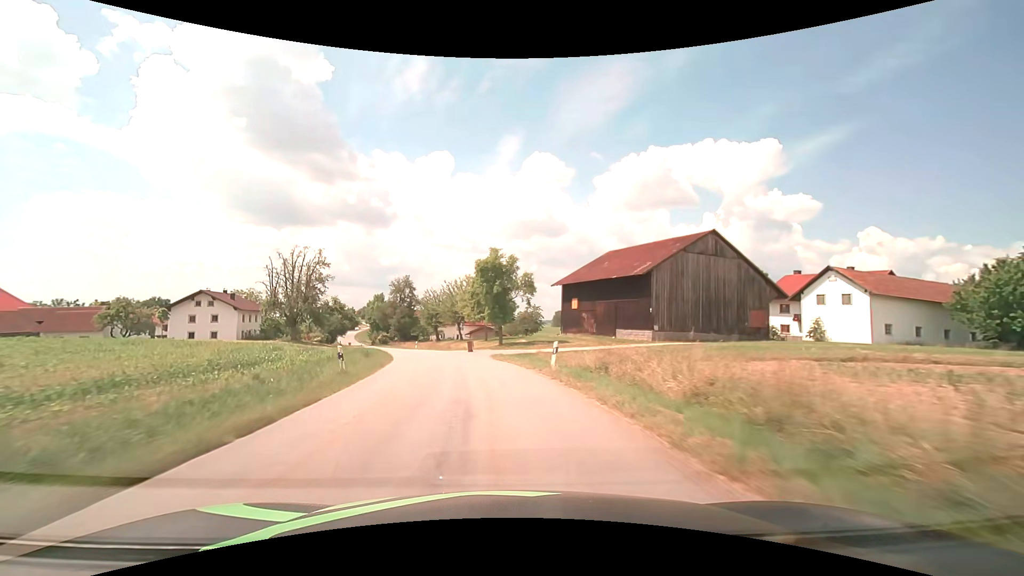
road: tertiary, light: Day
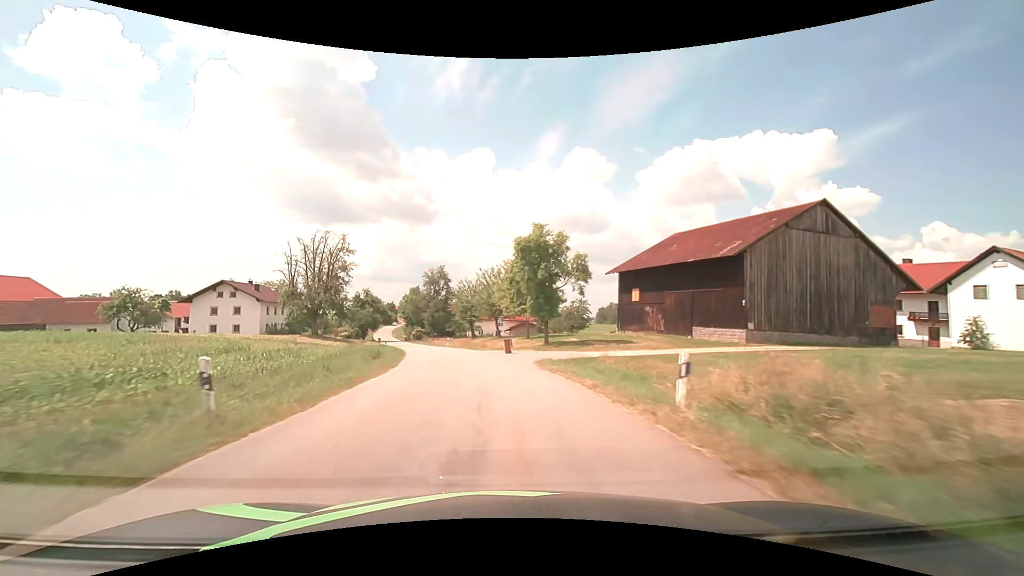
(-0.3, +9.4) m; -4°
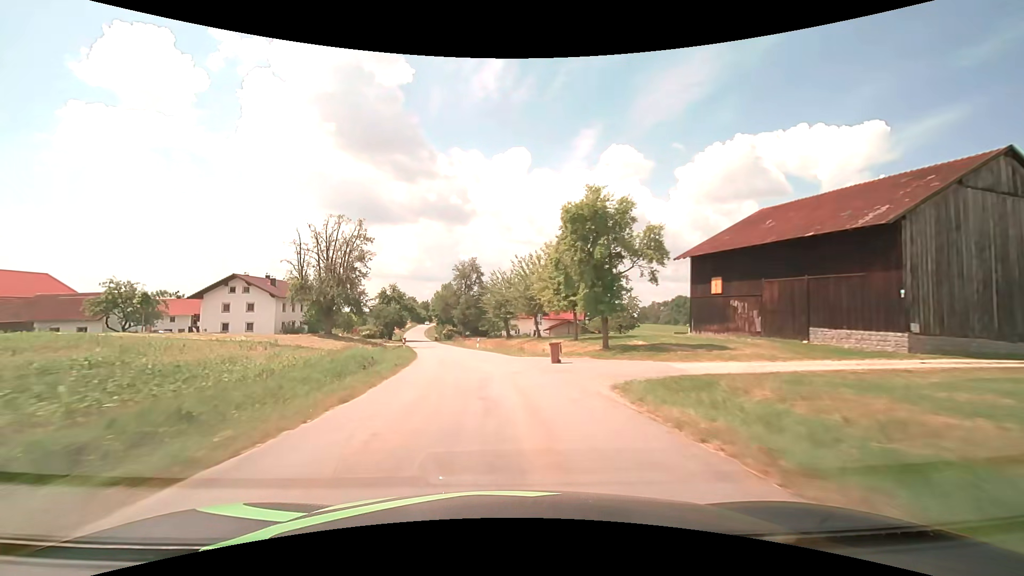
(-0.5, +9.8) m; -5°
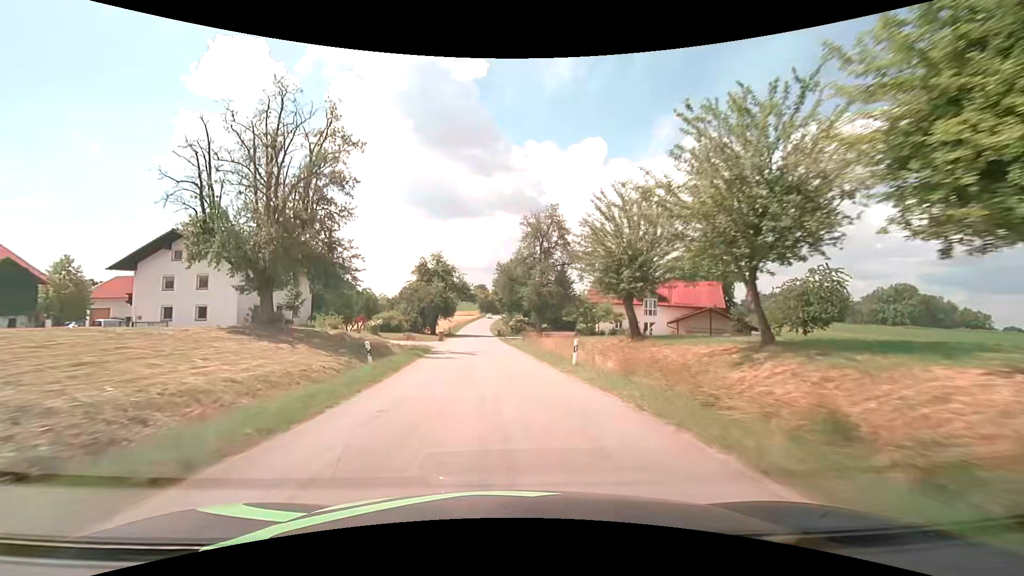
(-2.2, +30.8) m; -9°
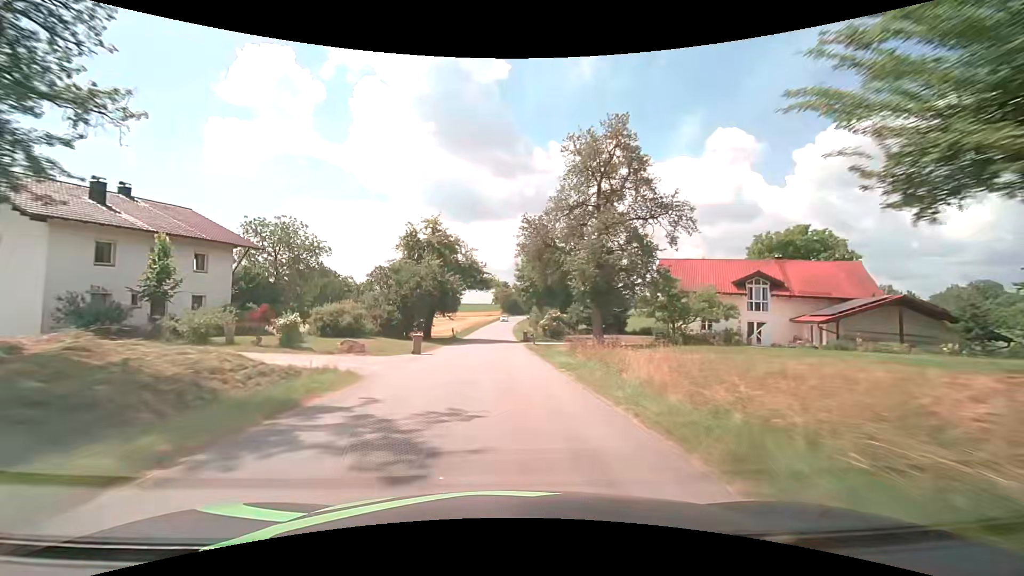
(-0.4, +21.5) m; -3°
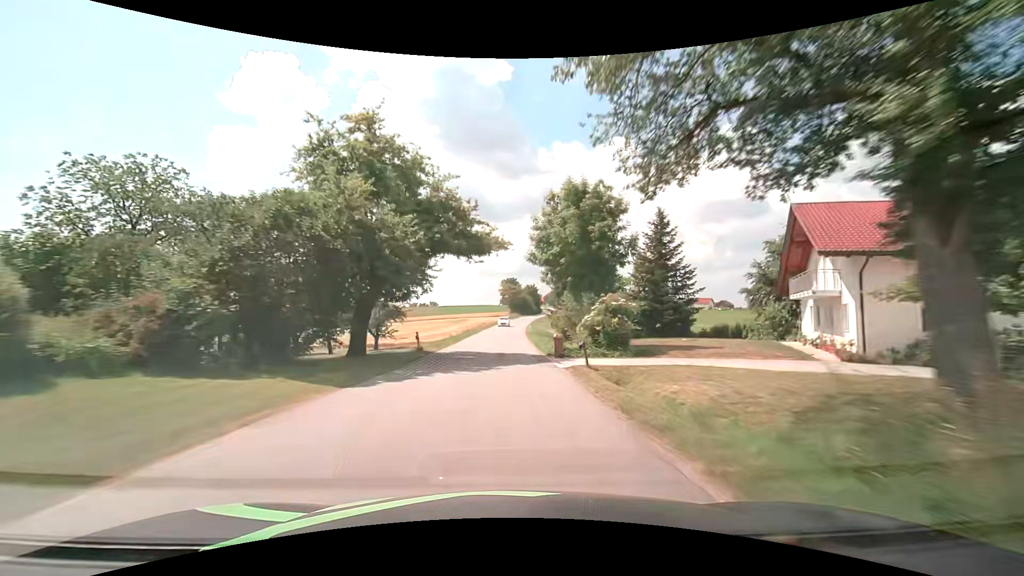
(-0.1, +22.0) m; 0°
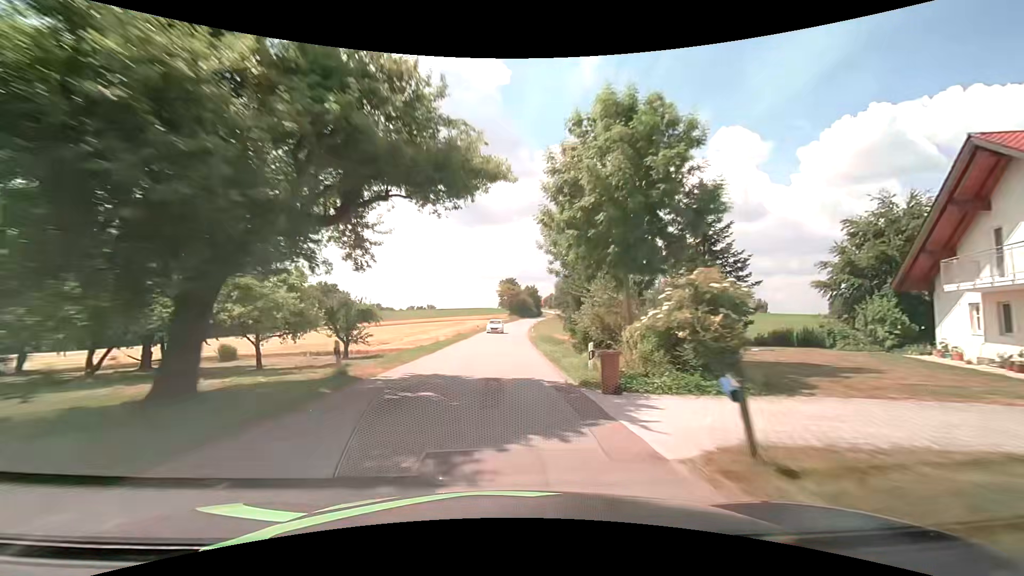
(-0.1, +11.2) m; 0°
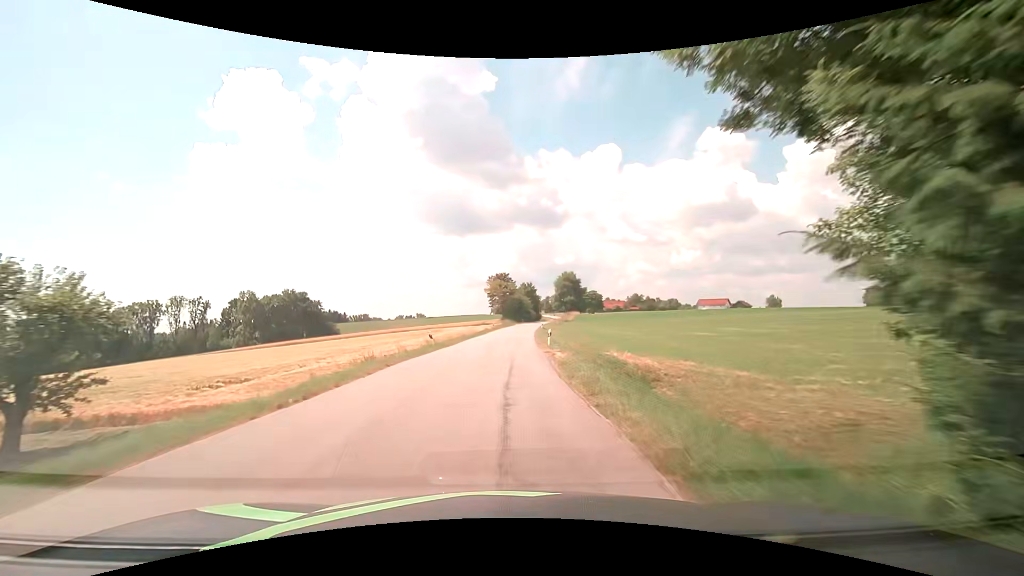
(+0.2, +33.7) m; 0°
(0, +10) (0, +20) (0, +30) (0, +40) (+1, +50) (+1, +60) (+2, +70) (+3, +80) (+4, +90) (+5, +100) m
